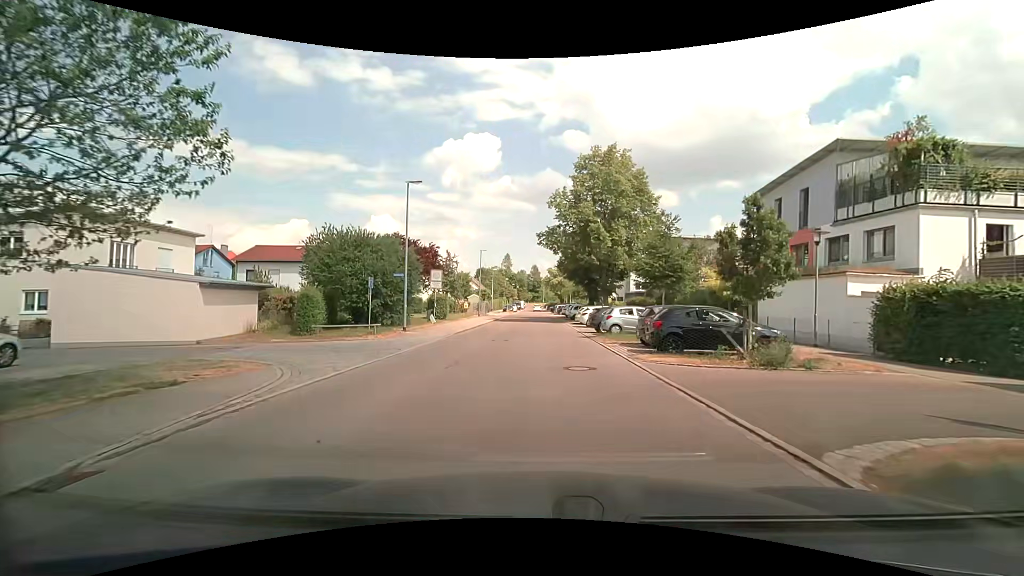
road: residential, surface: asphalt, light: Day
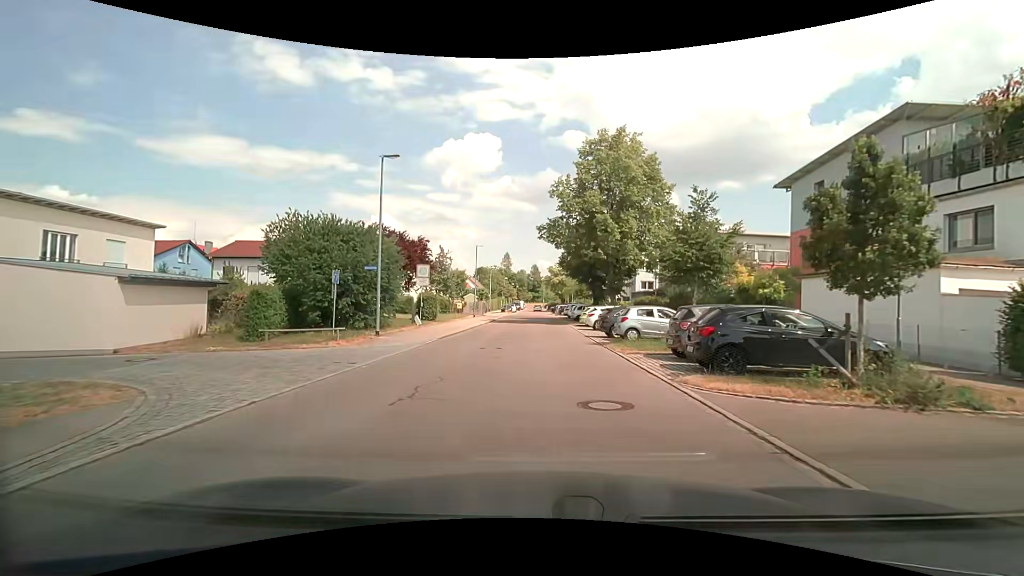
(0.0, +4.3) m; -1°
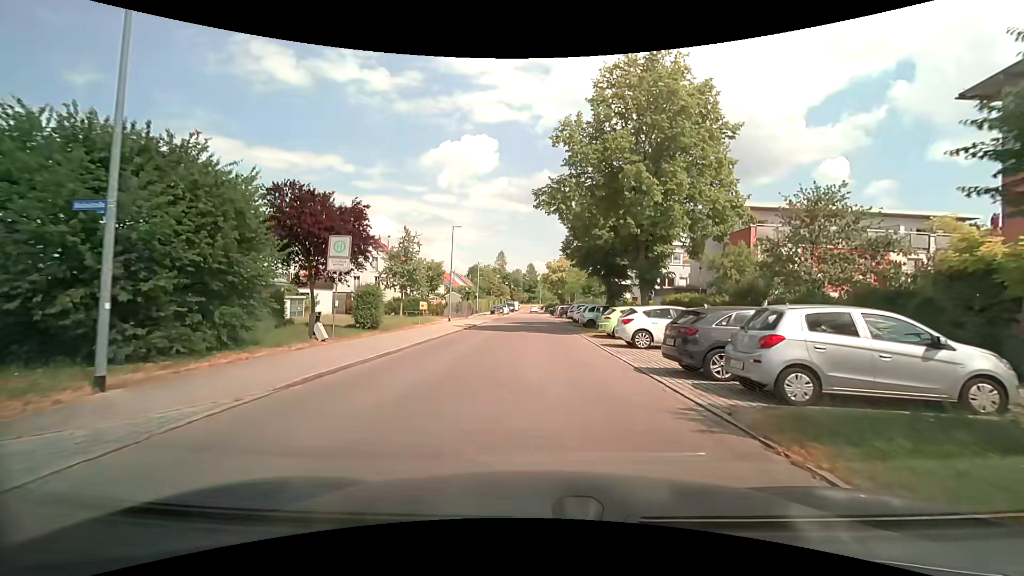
(+0.1, +13.1) m; +1°
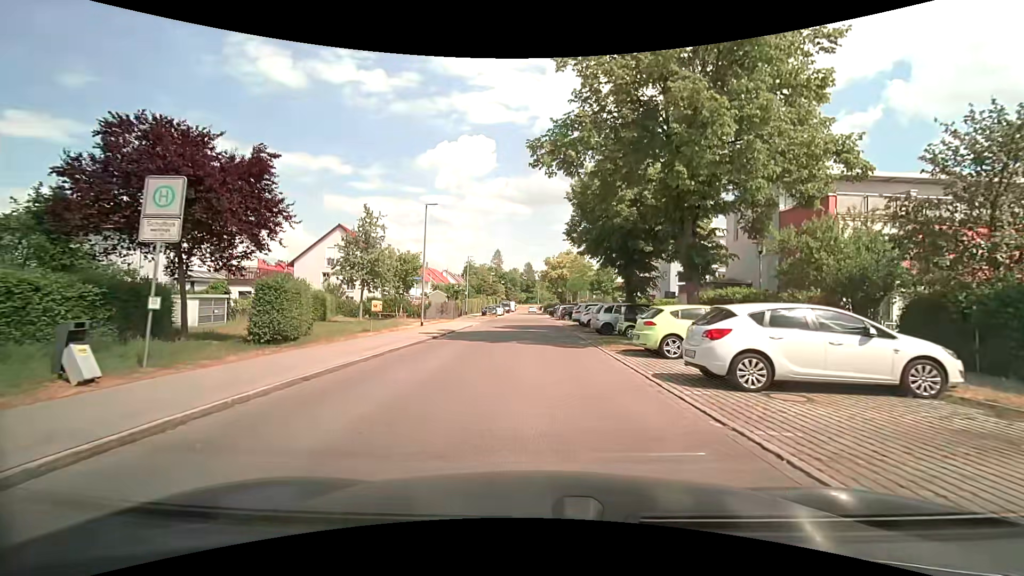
(0.0, +8.9) m; 0°
(0, +10) (0, +20) (0, +30) (0, +40) (0, +50) (-1, +60) (-1, +70) (-1, +80) (-1, +90) (-1, +100) m
